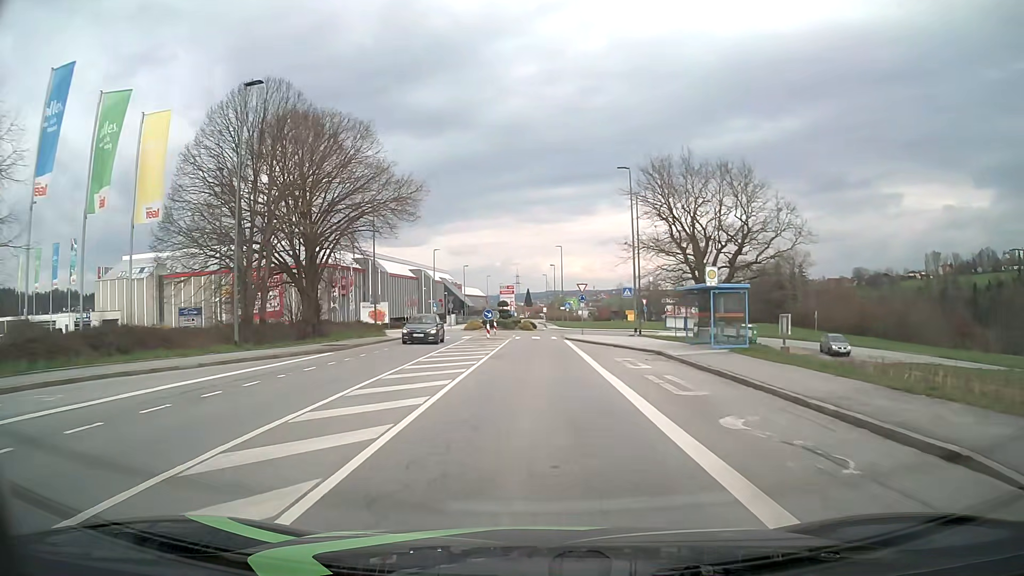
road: tertiary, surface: asphalt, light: Day
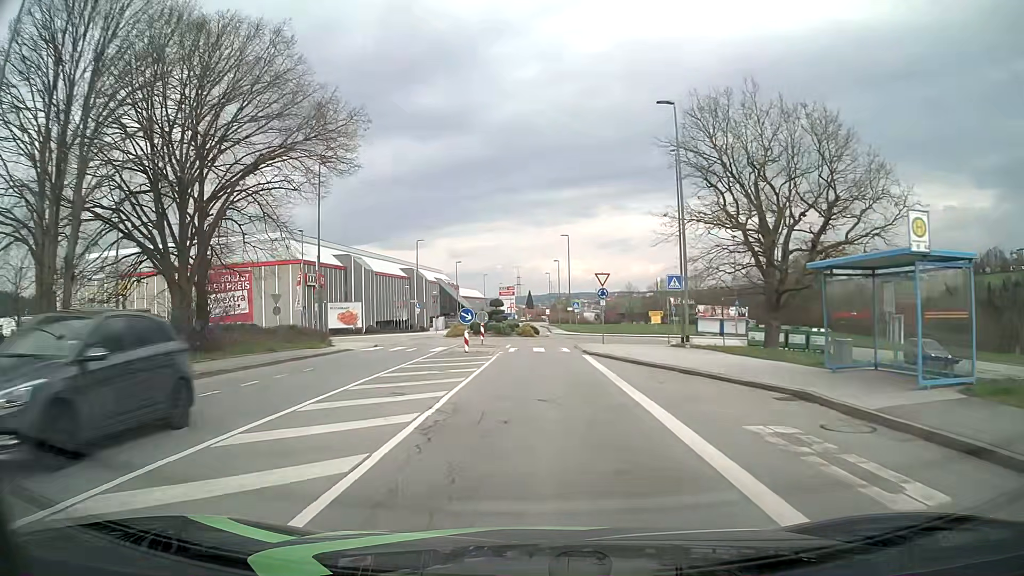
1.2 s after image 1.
(0.0, +13.4) m; 0°
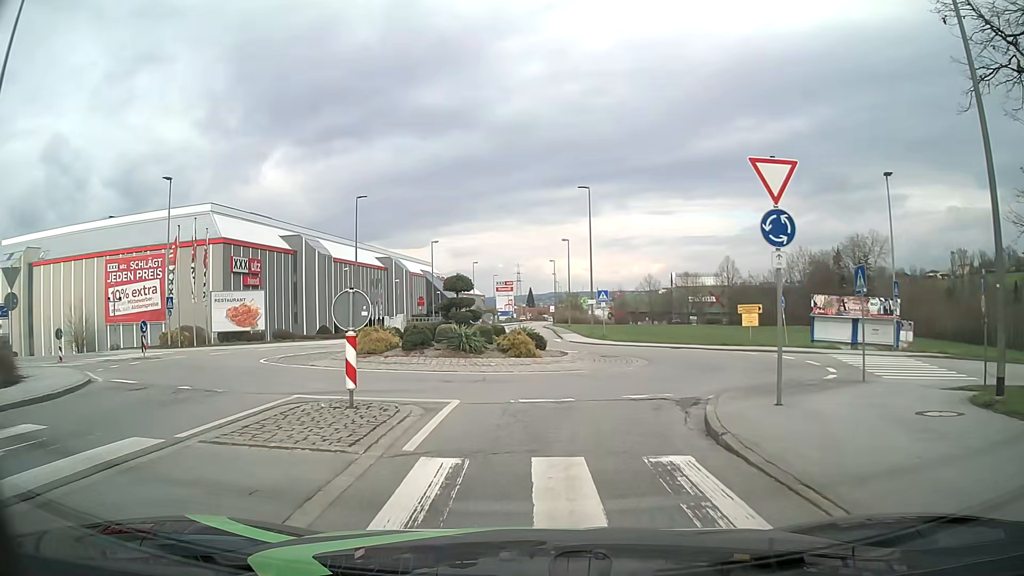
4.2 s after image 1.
(0.0, +25.2) m; 0°
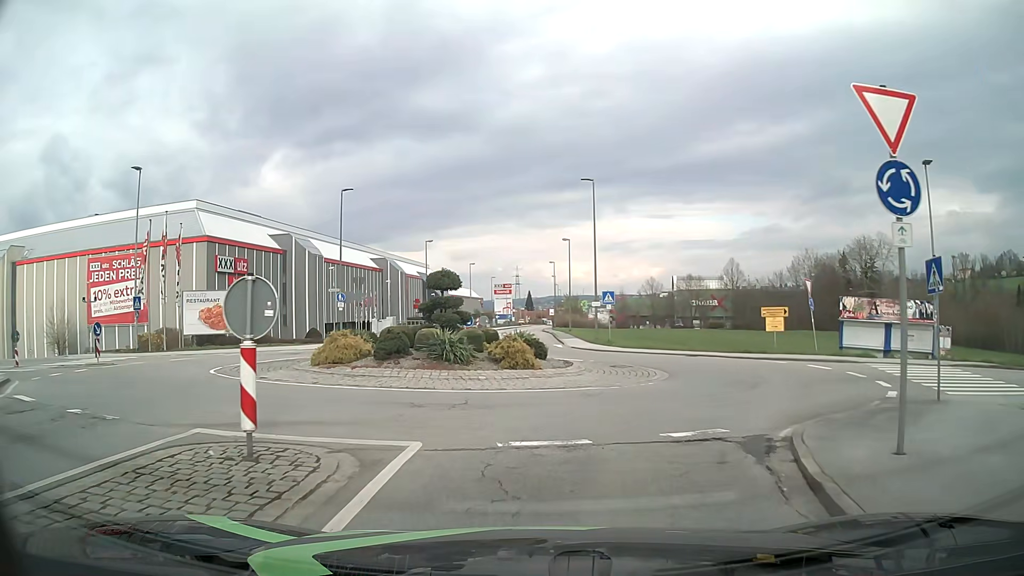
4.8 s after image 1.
(0.0, +3.7) m; 0°
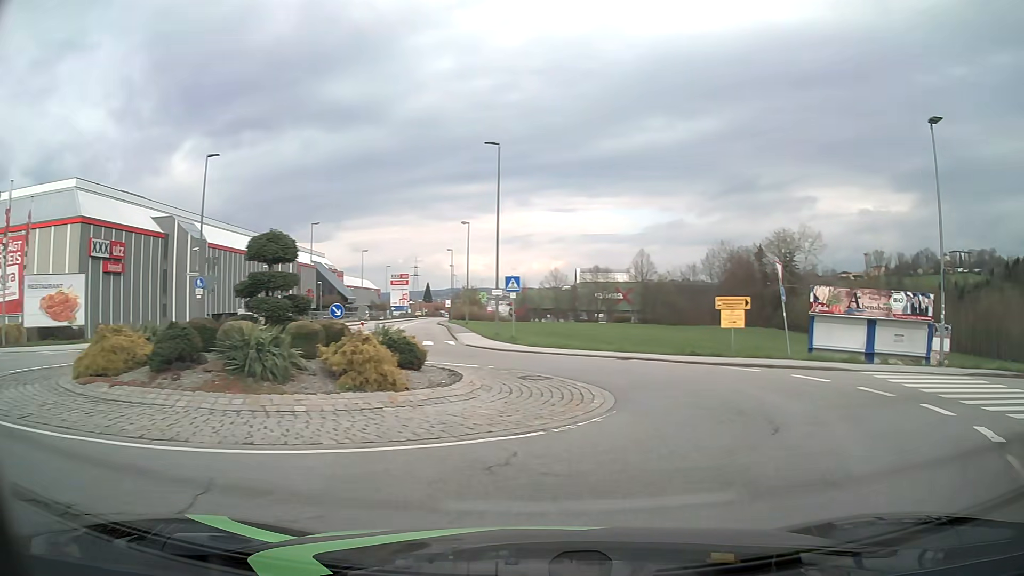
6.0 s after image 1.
(+0.3, +7.0) m; +8°
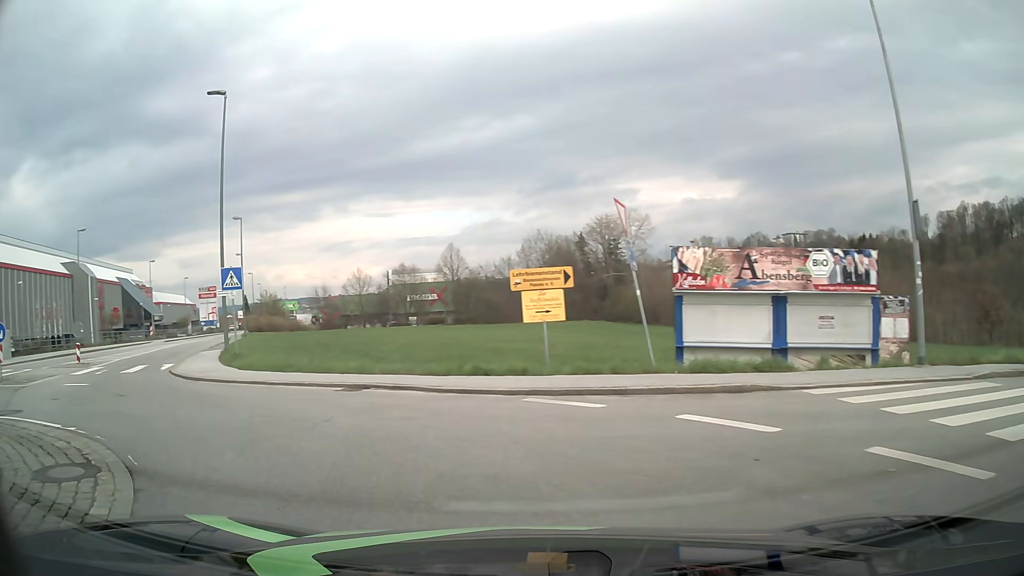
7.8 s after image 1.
(+2.8, +9.5) m; +17°
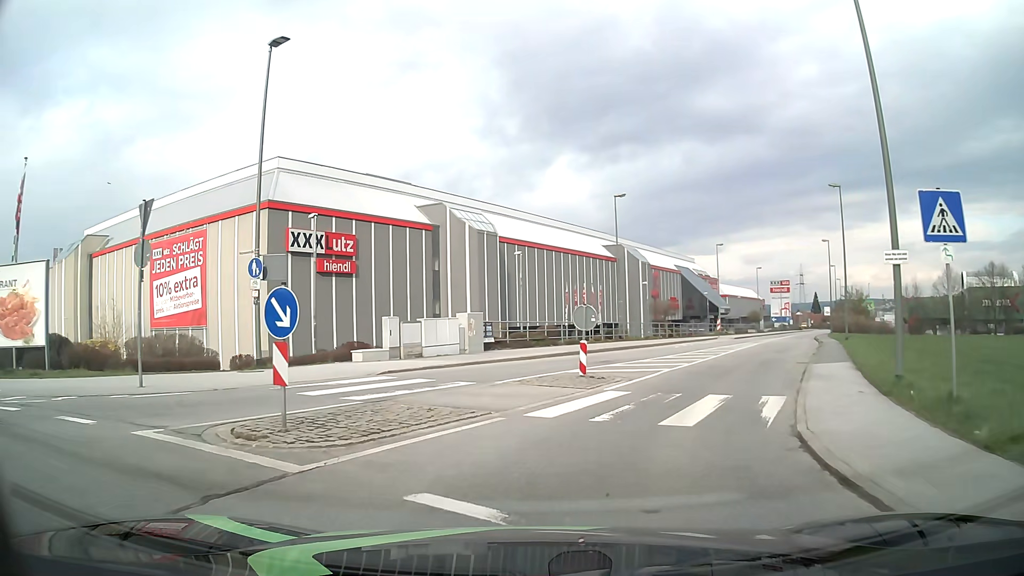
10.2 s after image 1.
(-6.3, +11.4) m; -50°
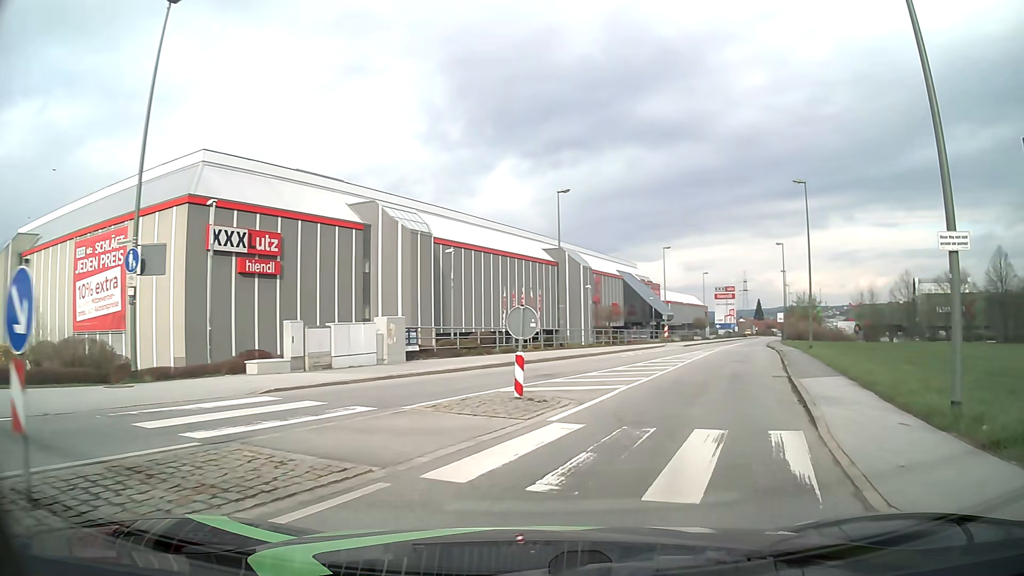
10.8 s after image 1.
(+0.1, +3.7) m; +6°
(+1, +10) (+5, +19) (+8, +29) (+11, +38) (+14, +48) (+18, +57) (+21, +67) (+25, +76) (+29, +85) (+32, +94) m
